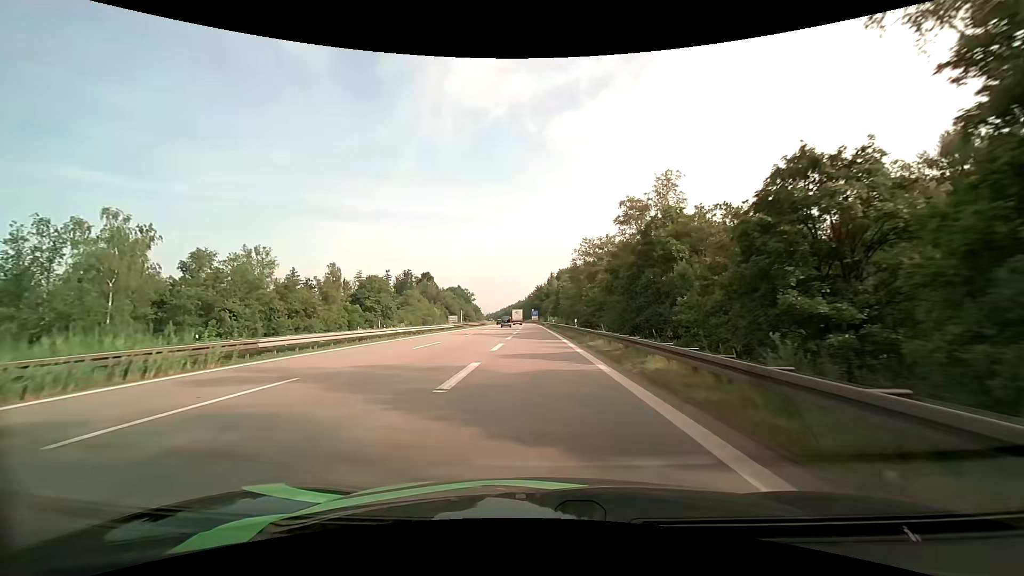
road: motorway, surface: asphalt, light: Day
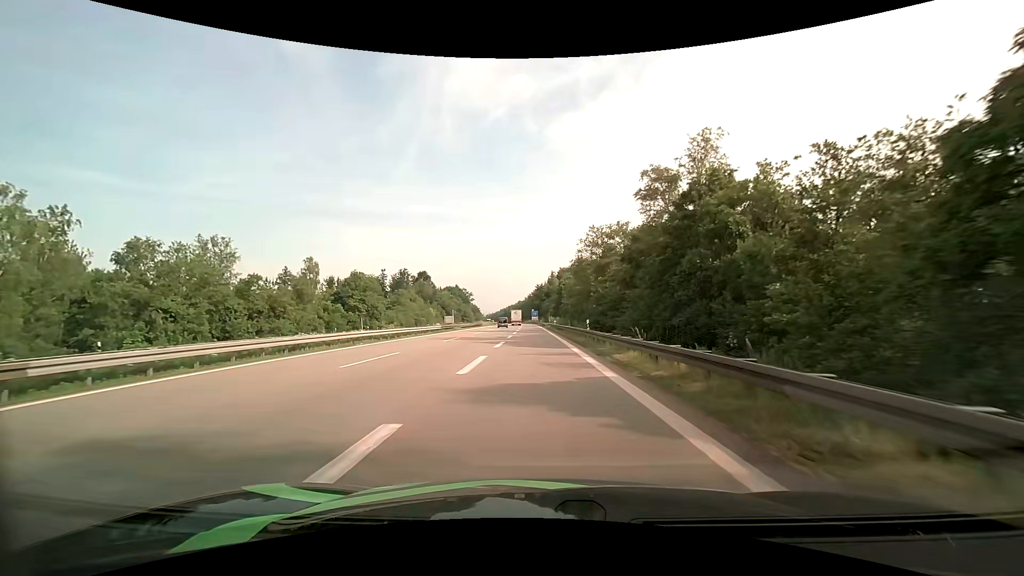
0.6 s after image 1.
(0.0, +8.9) m; 0°
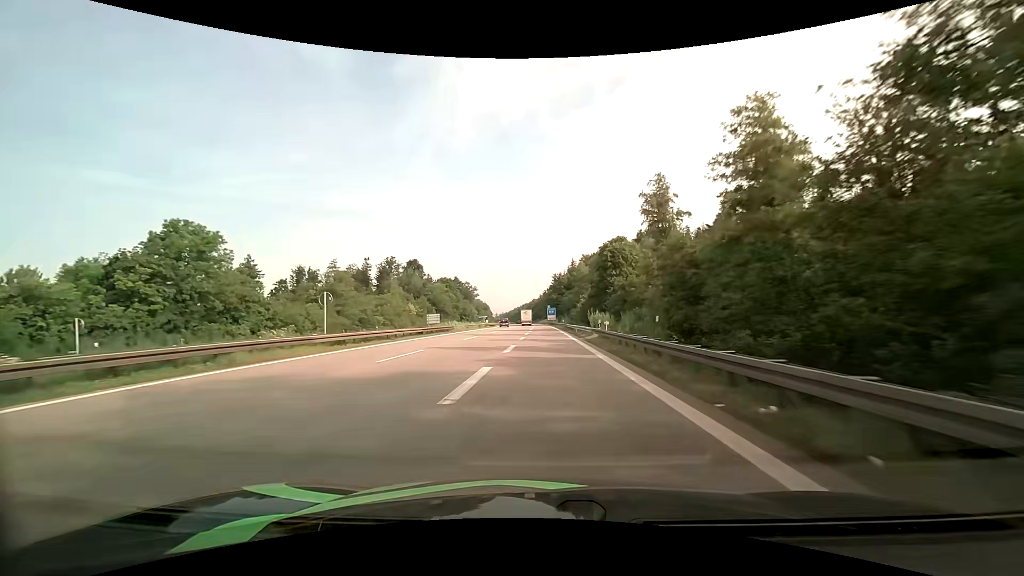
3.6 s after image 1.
(-0.8, +53.3) m; -2°
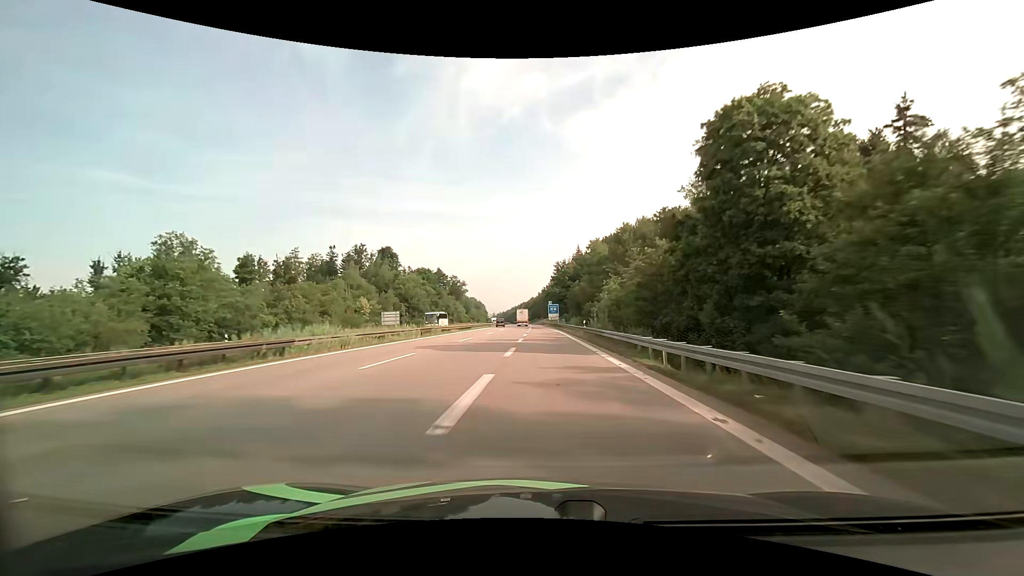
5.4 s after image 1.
(+0.1, +38.5) m; 0°
(0, +10) (0, +20) (0, +30) (0, +40) (-1, +50) (-1, +60) (-1, +70) (-2, +80) (-2, +90) (-3, +100) m
